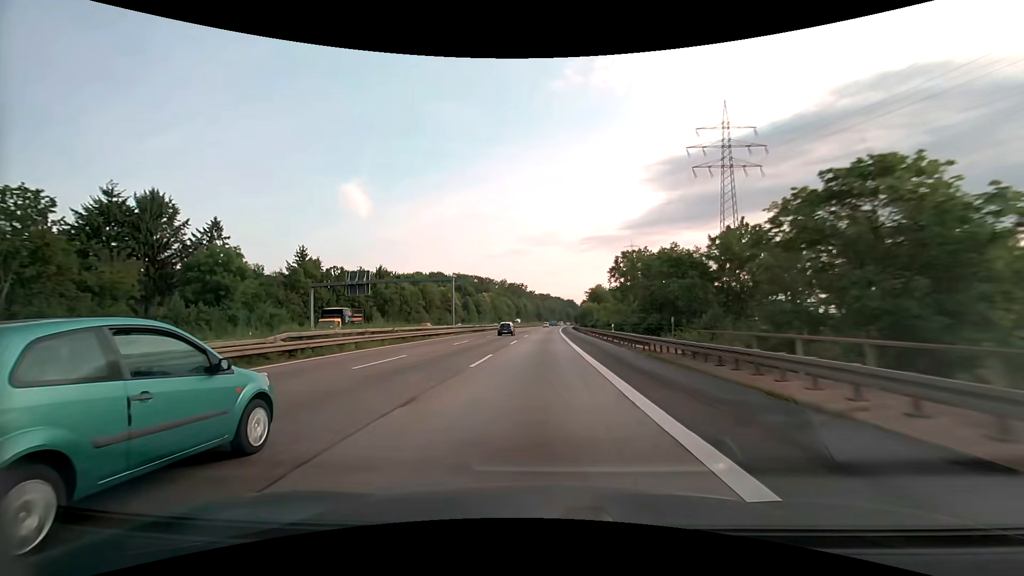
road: motorway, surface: asphalt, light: Day
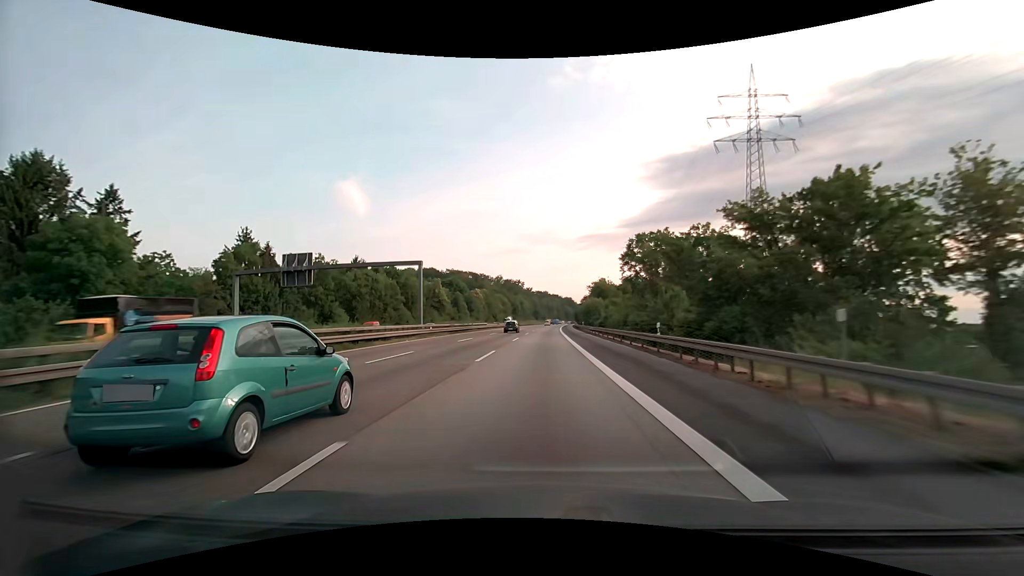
(0.0, +16.1) m; 0°
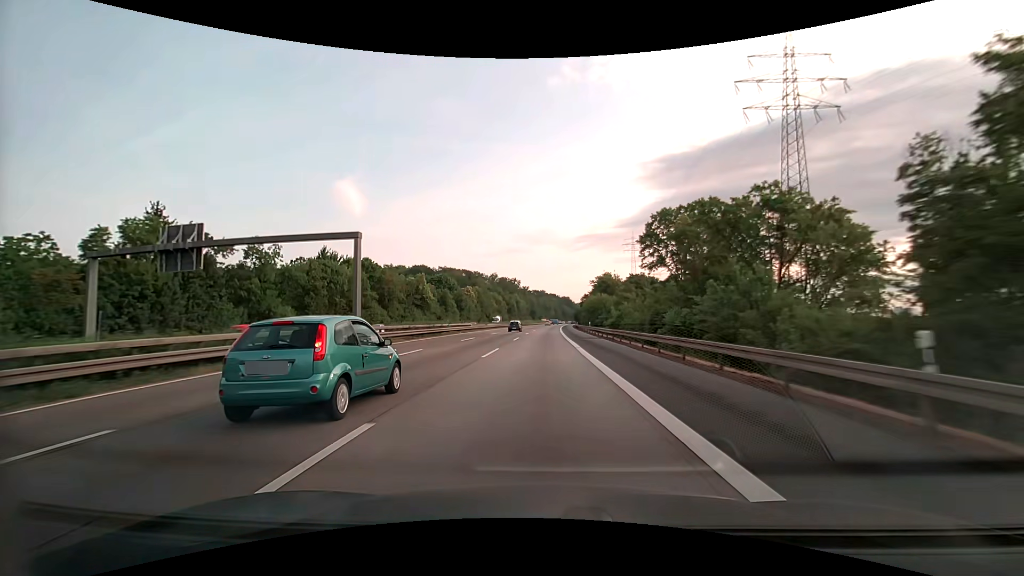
(0.0, +16.2) m; 0°
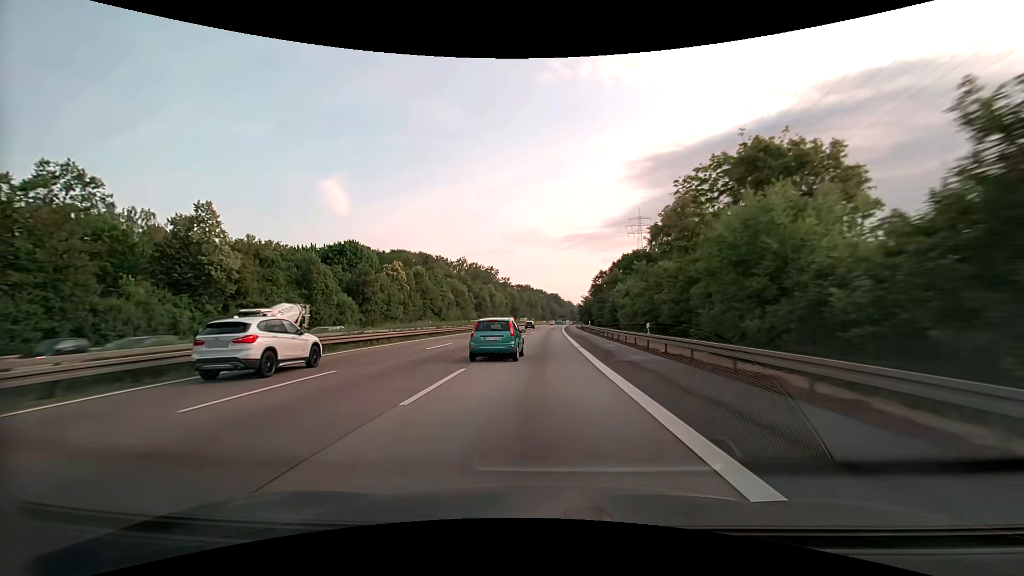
(+1.2, +81.2) m; +2°
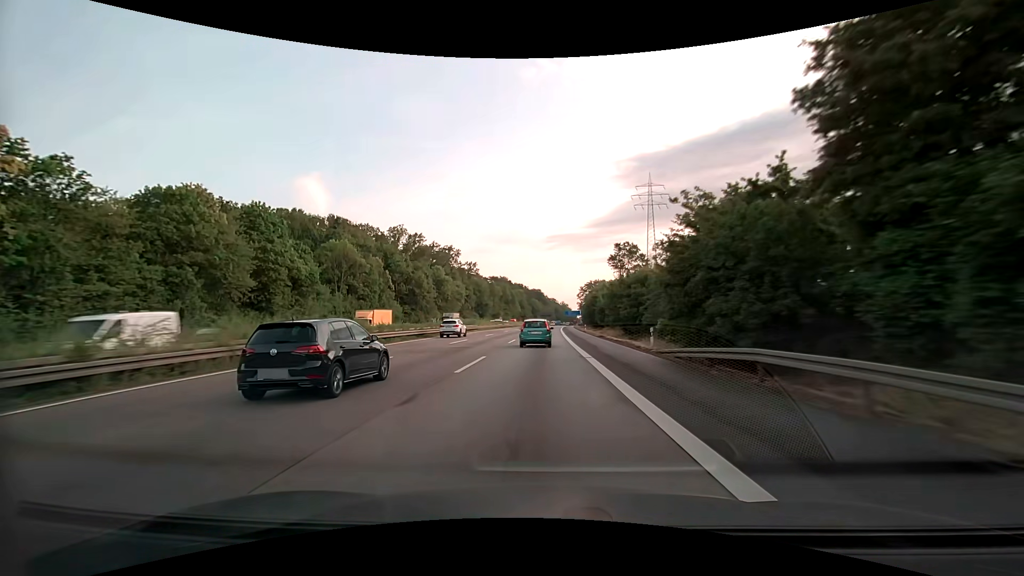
(+1.6, +81.8) m; +2°
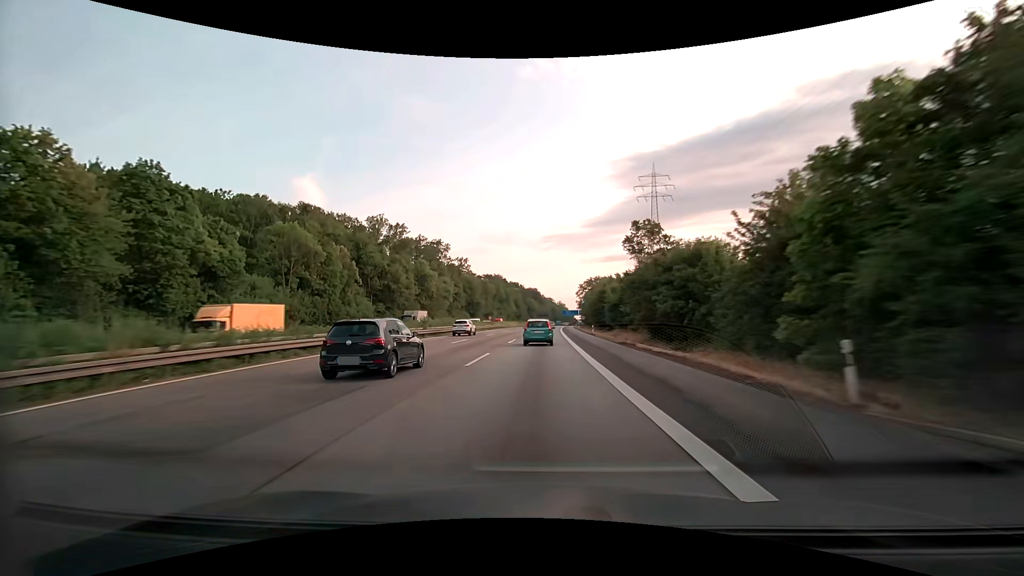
(+0.1, +16.4) m; 0°
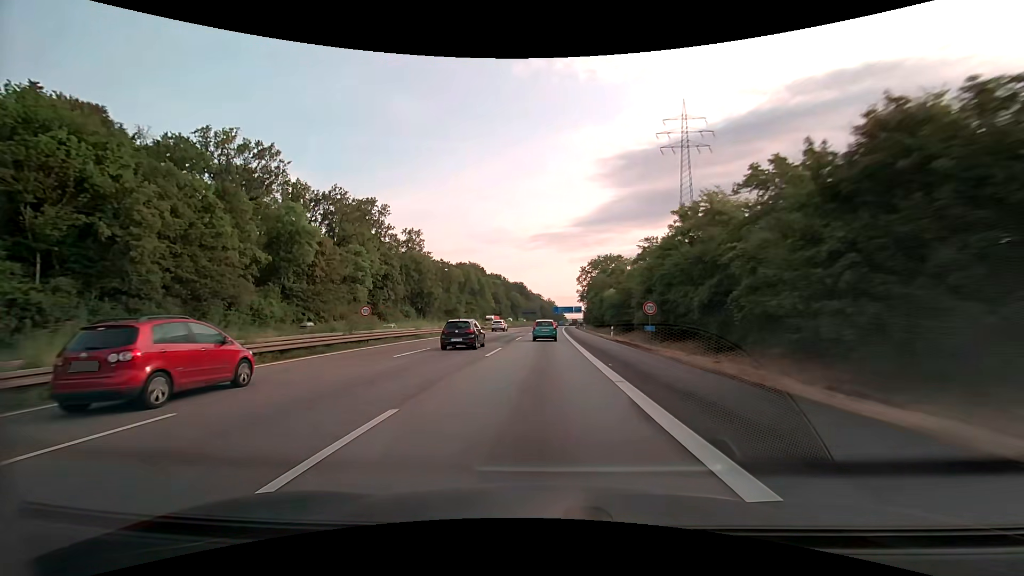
(+0.9, +65.7) m; +1°
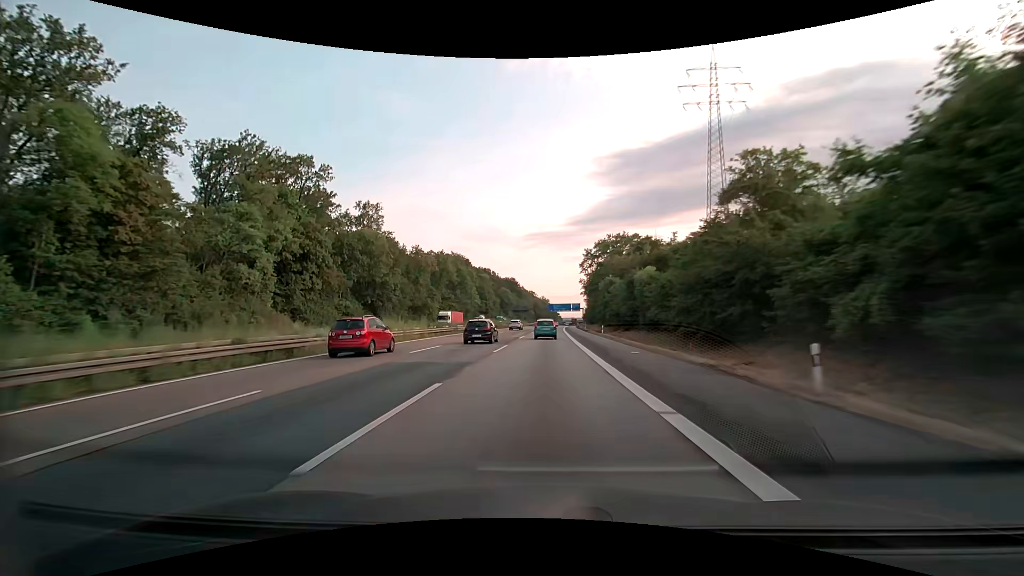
(+0.2, +32.9) m; +1°
(0, +10) (0, +20) (0, +30) (0, +40) (+1, +50) (+1, +60) (+1, +70) (+1, +80) (+2, +90) (+2, +100) m
